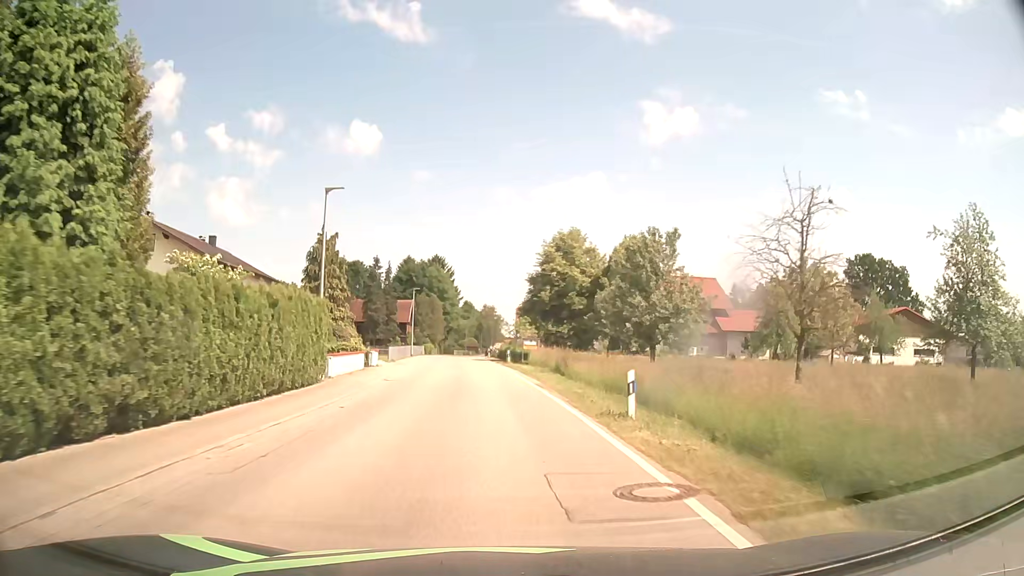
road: secondary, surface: asphalt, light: Day
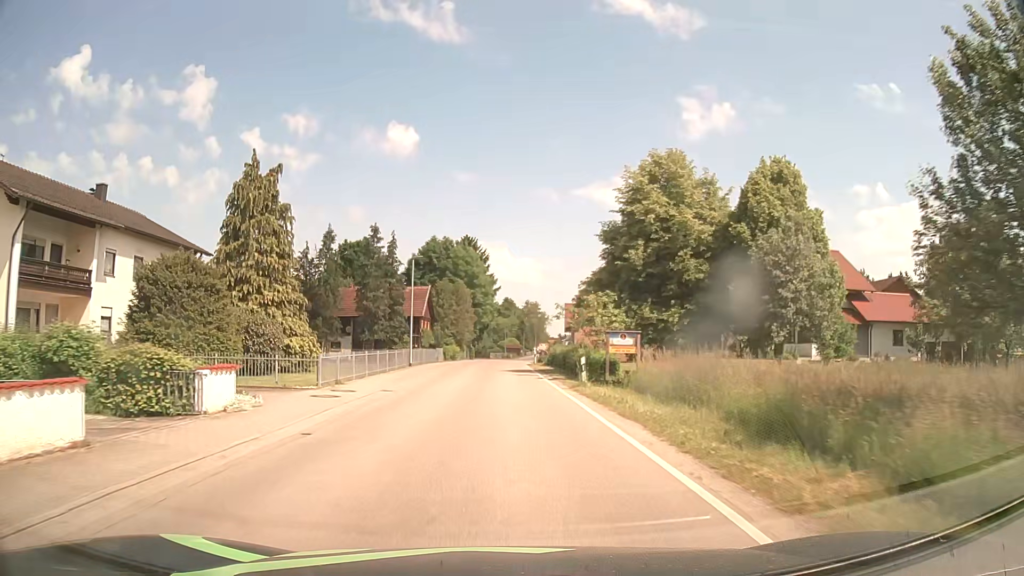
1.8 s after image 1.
(-0.6, +24.1) m; -3°
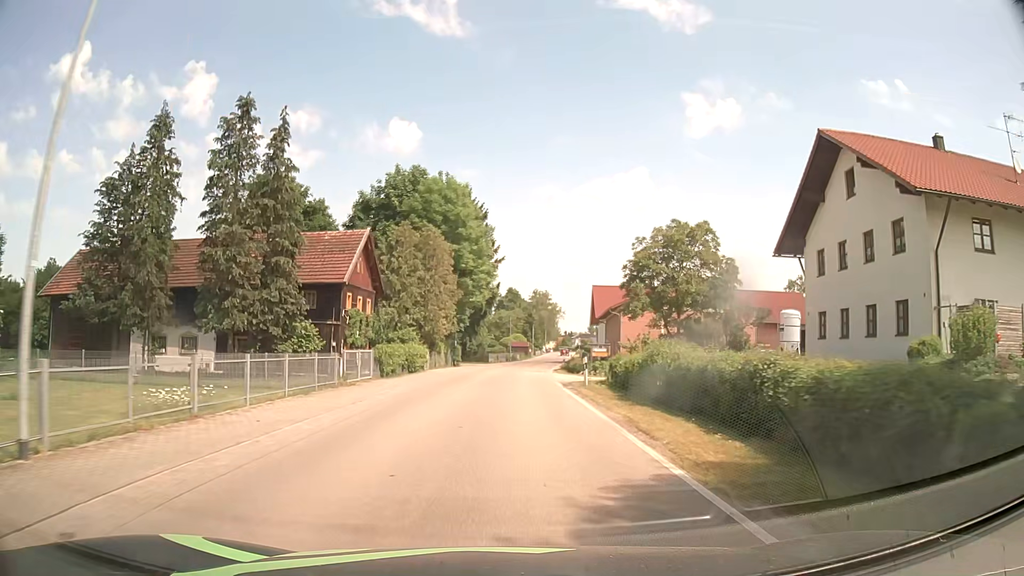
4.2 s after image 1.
(-0.4, +32.2) m; 0°
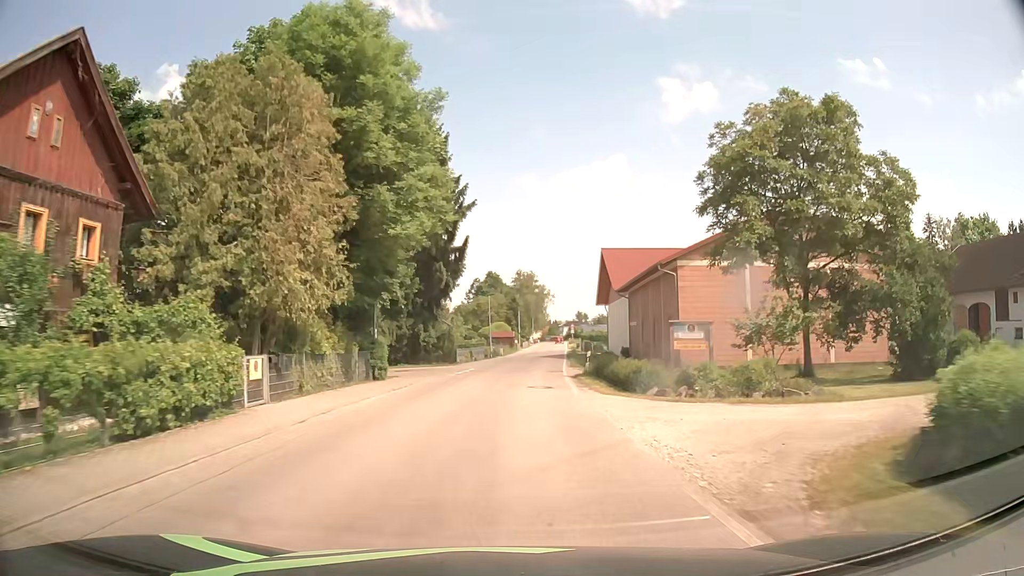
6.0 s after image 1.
(+0.4, +24.3) m; +2°
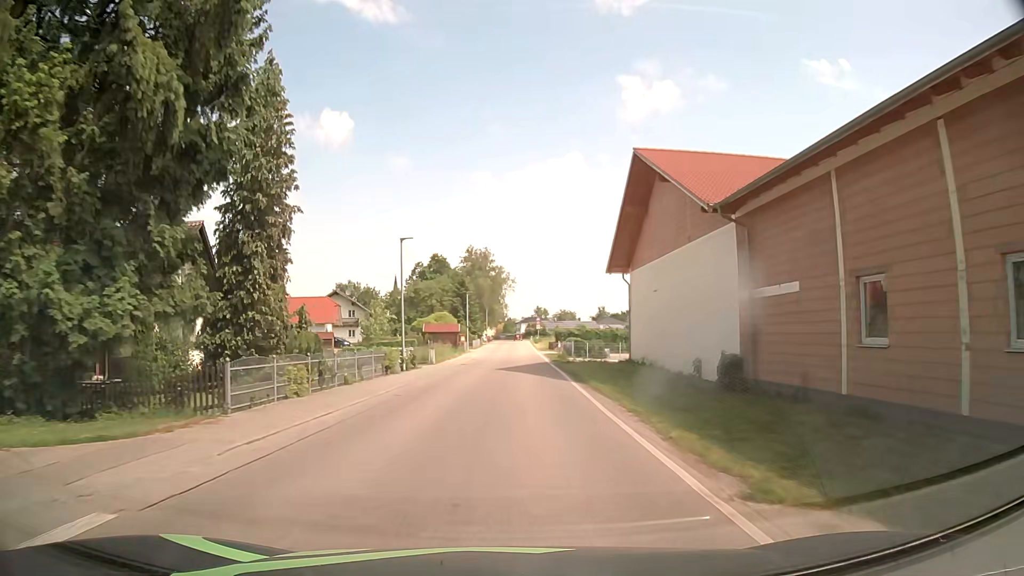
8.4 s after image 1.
(+0.8, +32.5) m; +4°
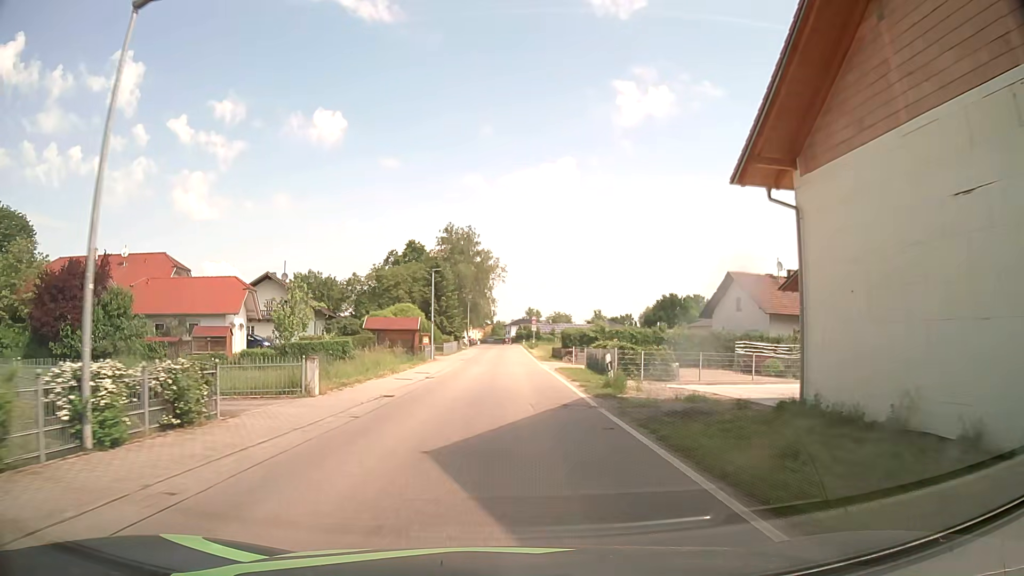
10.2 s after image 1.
(+0.3, +23.3) m; +1°
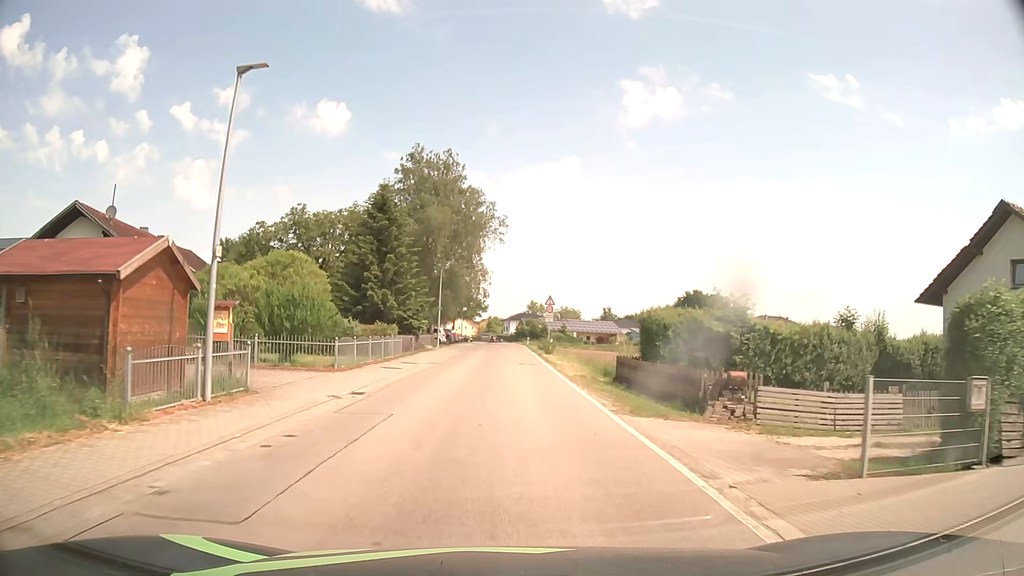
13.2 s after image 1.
(+0.2, +33.5) m; 0°
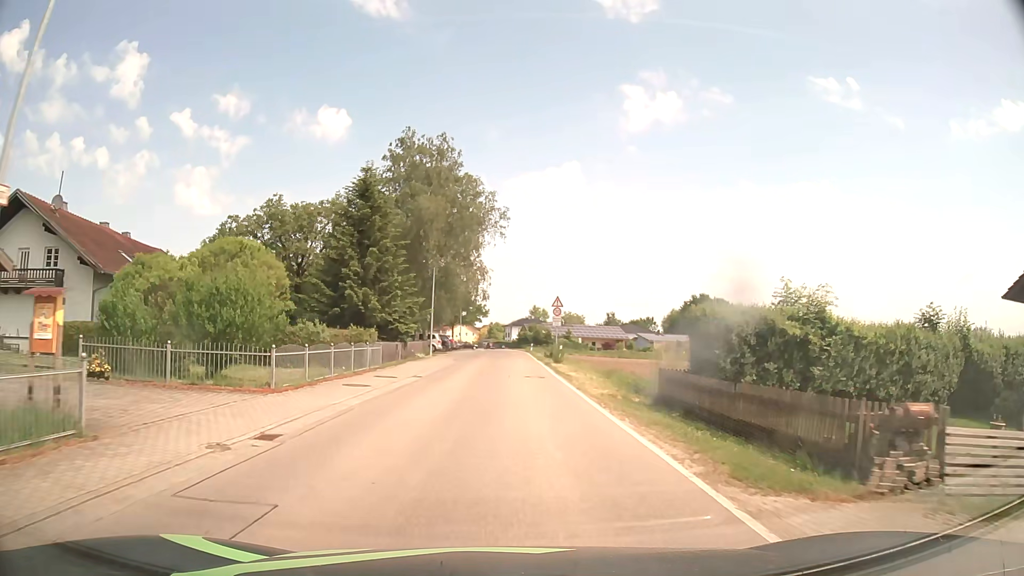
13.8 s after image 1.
(0.0, +5.9) m; 0°
(0, +10) (0, +20) (0, +30) (0, +40) (0, +50) (+1, +60) (+1, +70) (0, +80) (0, +90) (0, +100) m
